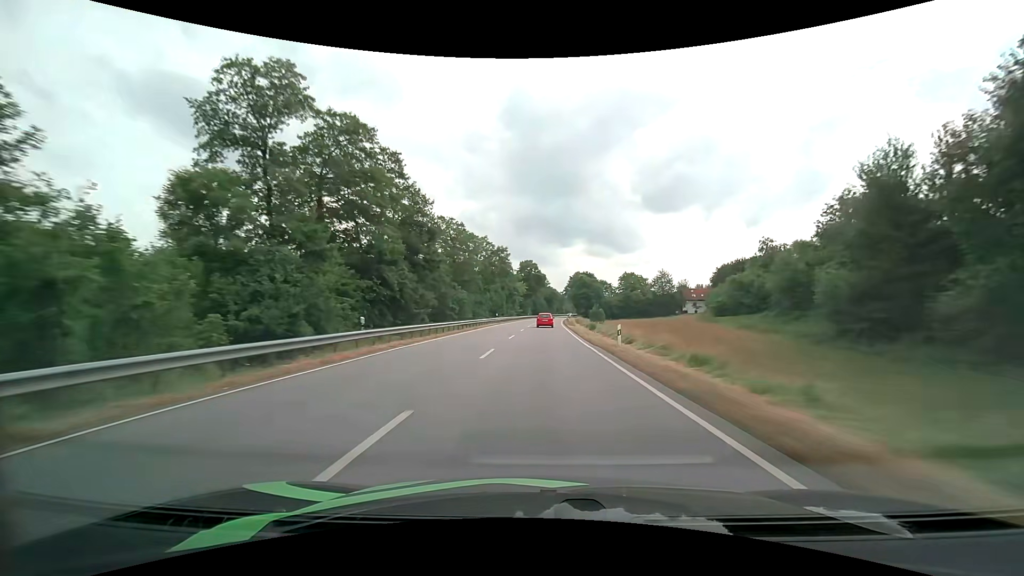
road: primary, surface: asphalt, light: Day
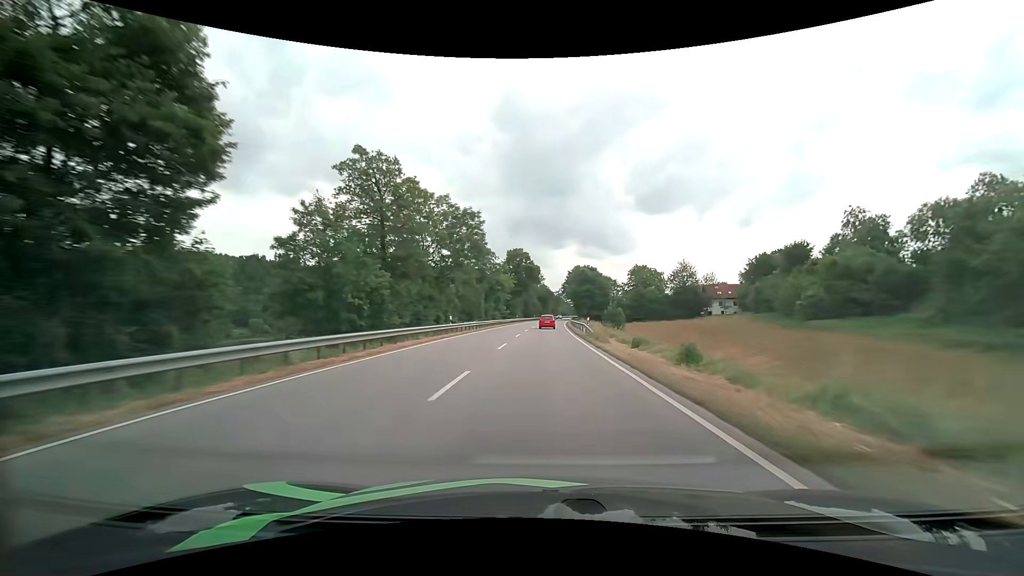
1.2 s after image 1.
(+0.2, +31.4) m; +1°
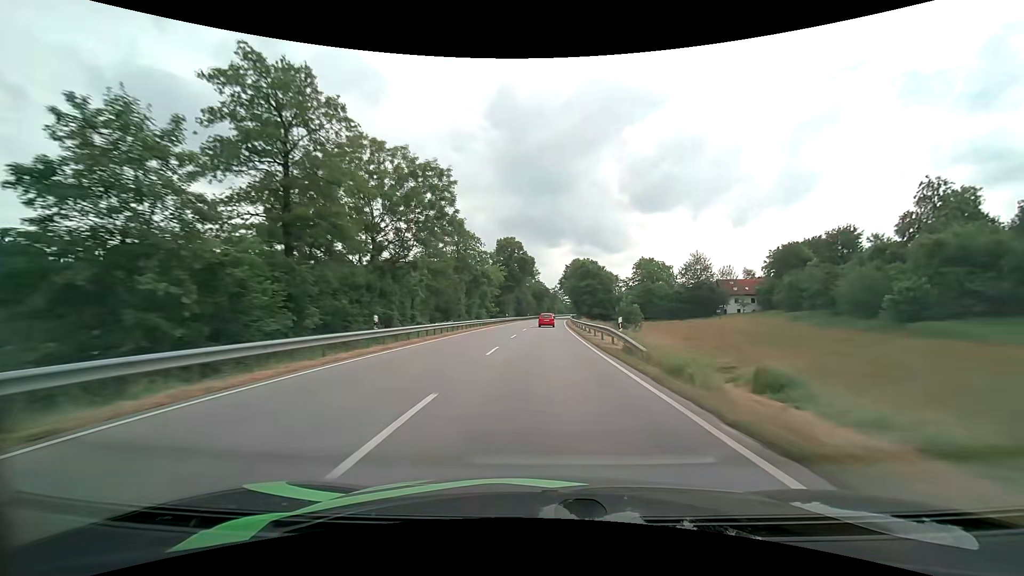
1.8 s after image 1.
(+0.1, +15.6) m; +1°
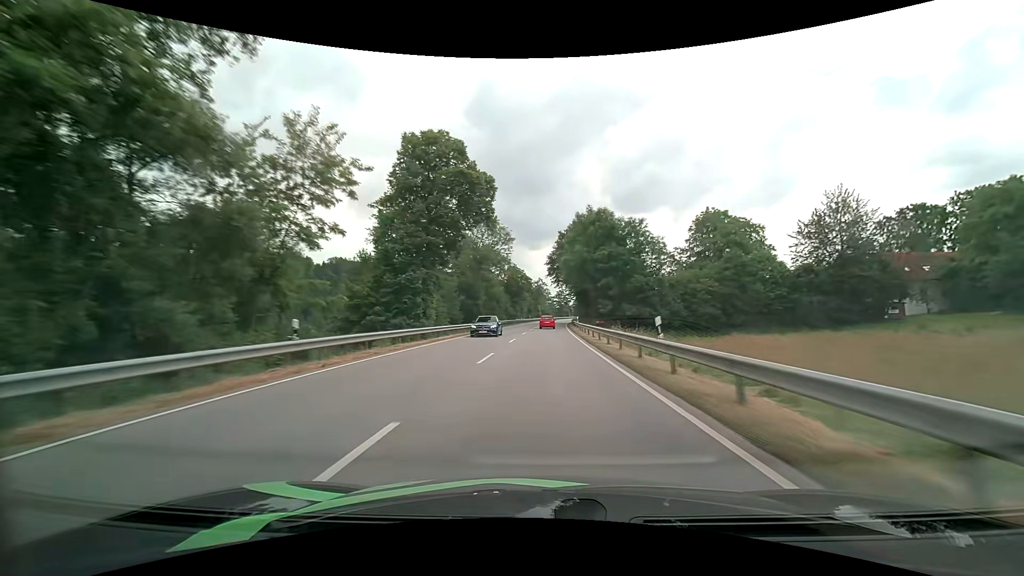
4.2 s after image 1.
(+1.3, +62.3) m; +2°
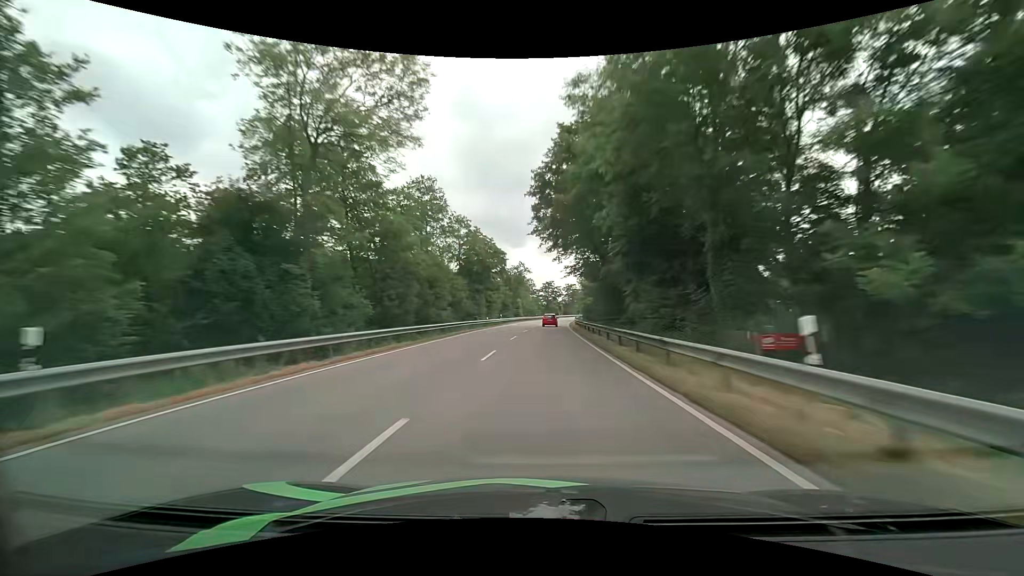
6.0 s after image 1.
(+0.8, +47.5) m; +2°
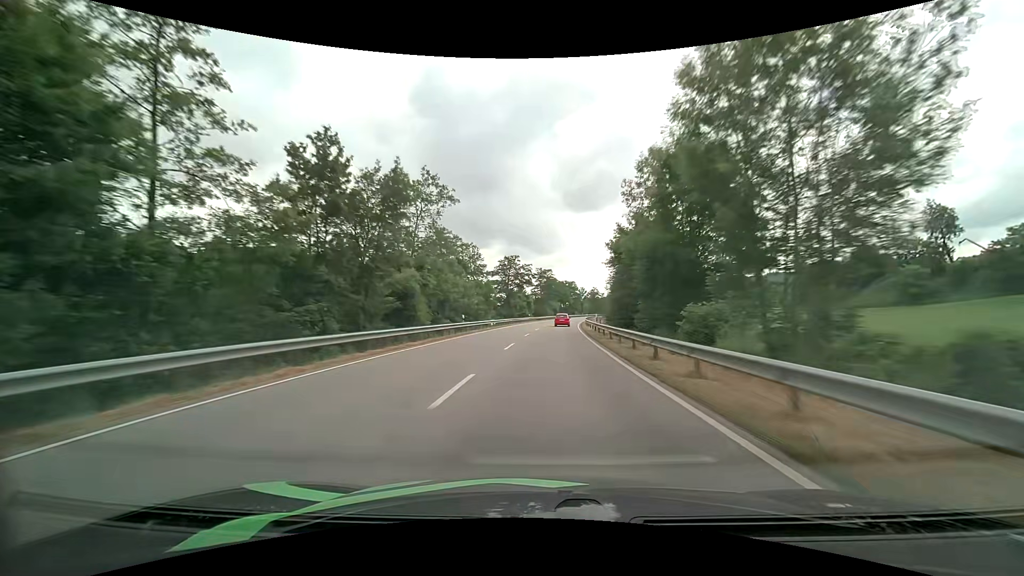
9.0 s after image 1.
(+2.4, +78.5) m; +4°
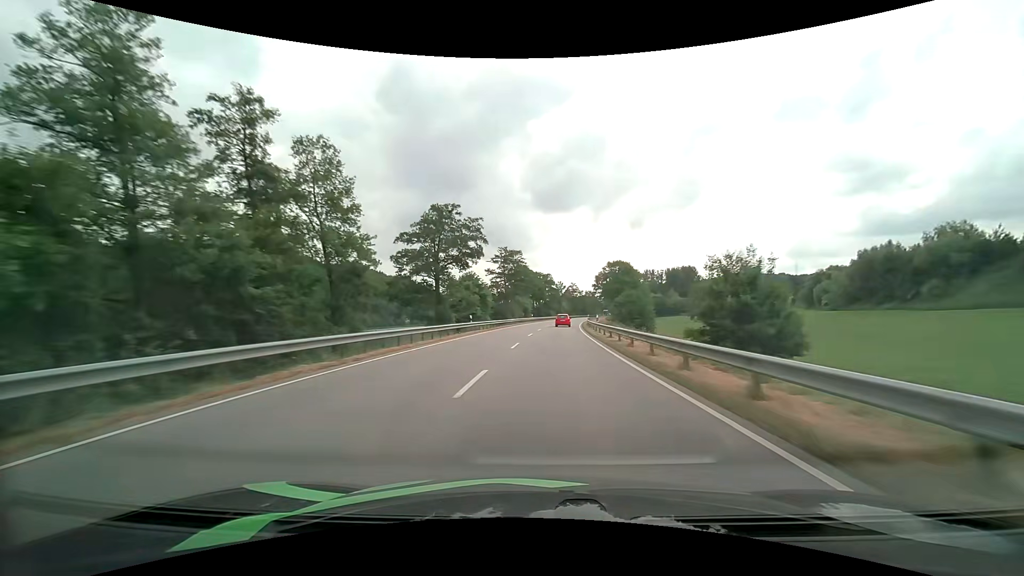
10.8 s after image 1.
(+1.2, +46.7) m; +3°
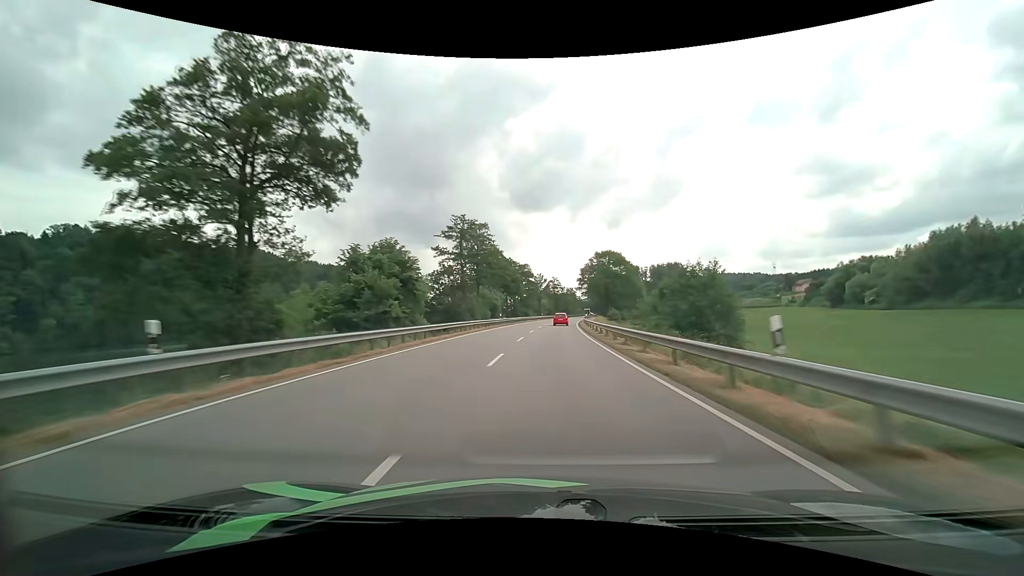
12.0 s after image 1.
(+0.7, +31.0) m; +3°
